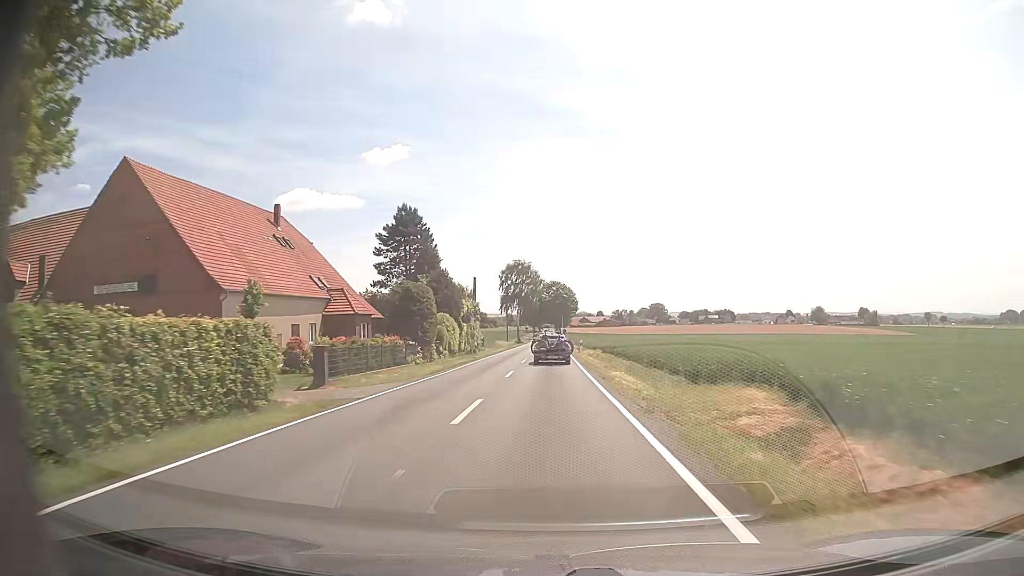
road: tertiary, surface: asphalt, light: Day
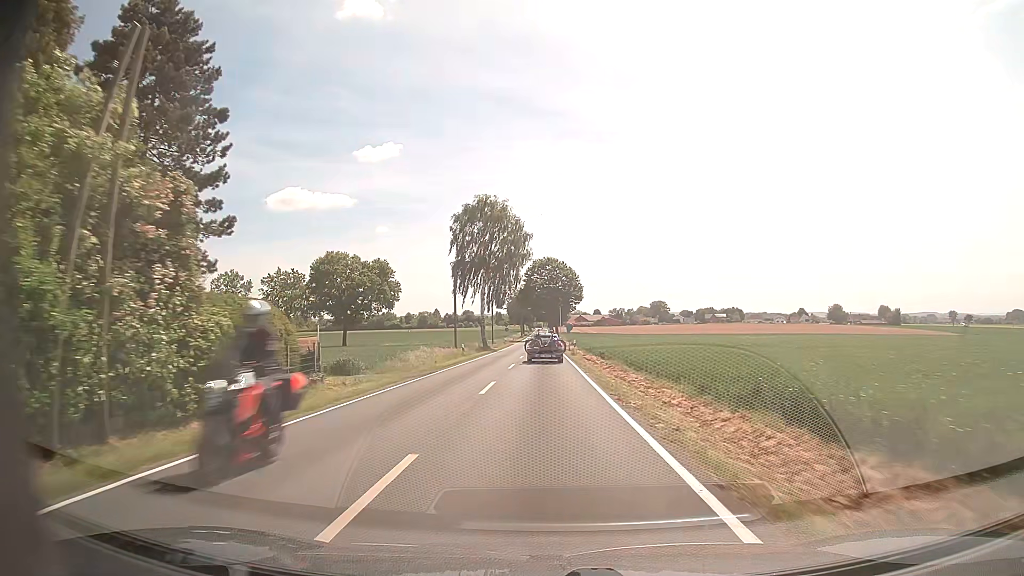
(+0.3, +55.0) m; +1°
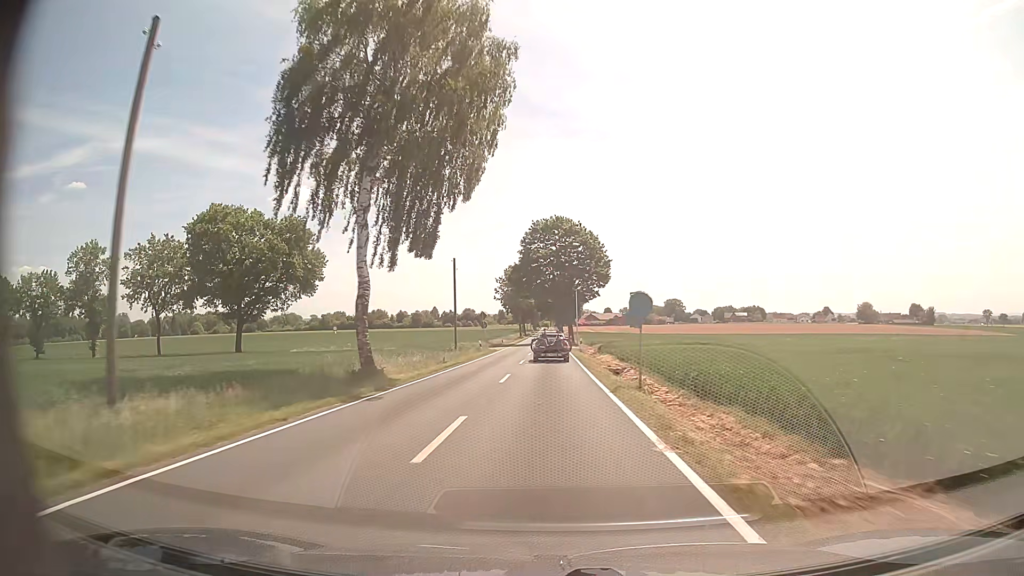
(-0.2, +44.4) m; -1°
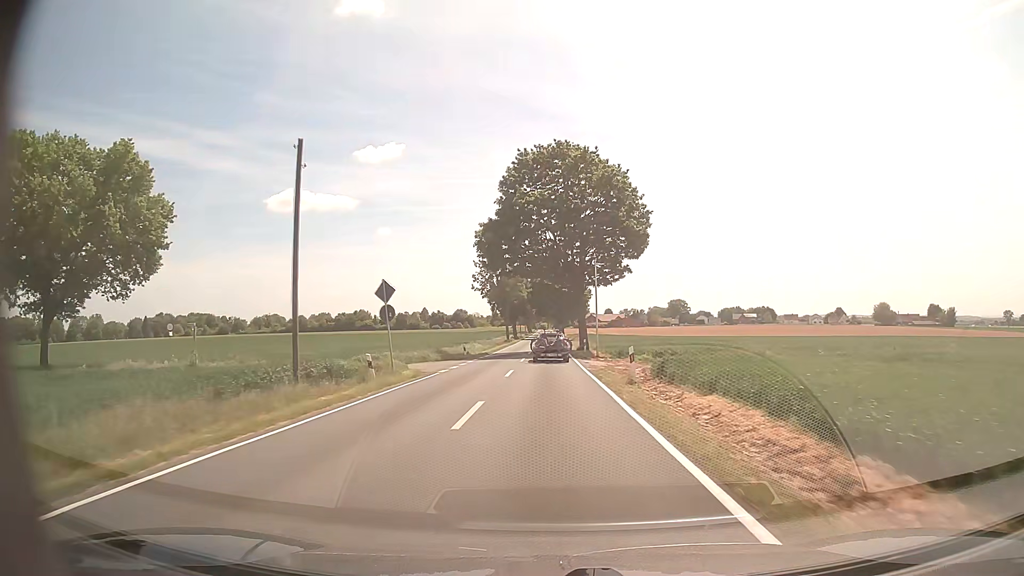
(+0.1, +33.5) m; 0°
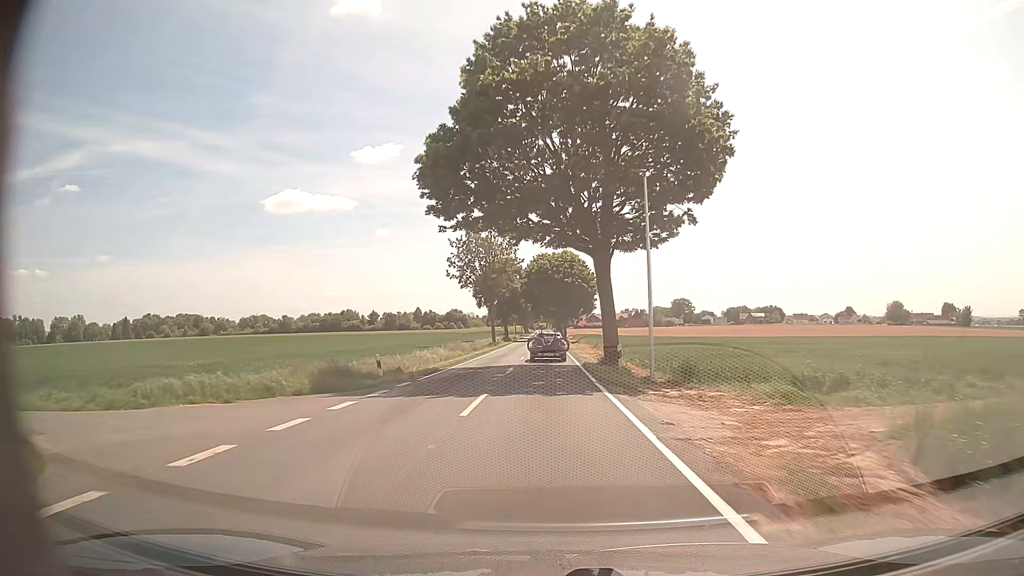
(0.0, +22.4) m; 0°
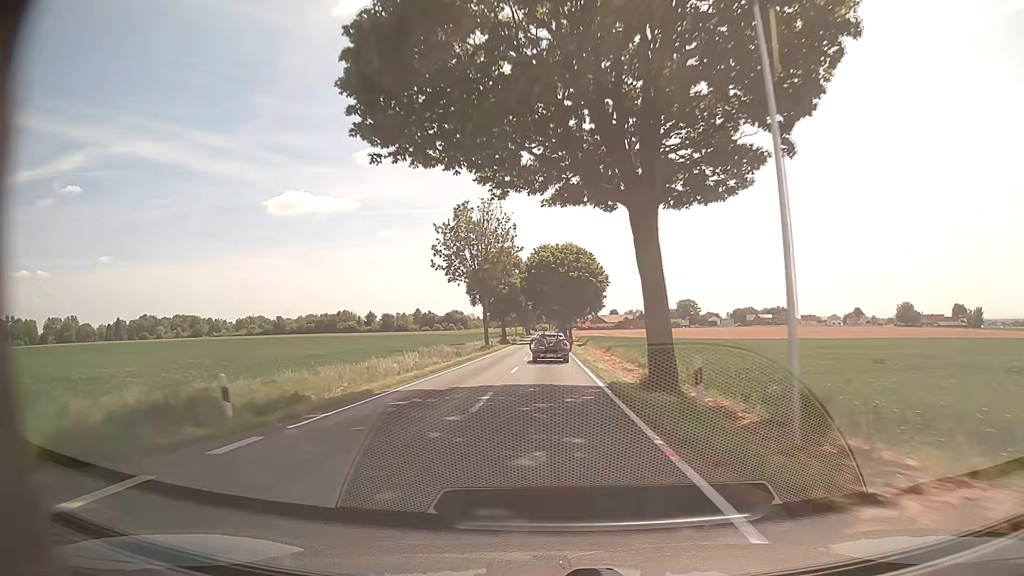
(0.0, +11.2) m; 0°
